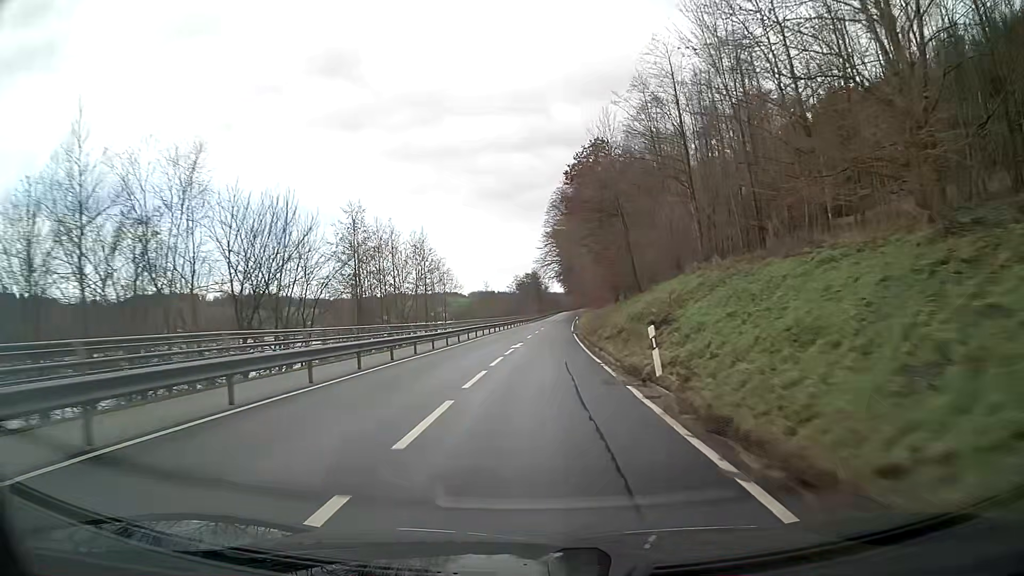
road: secondary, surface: asphalt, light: Day
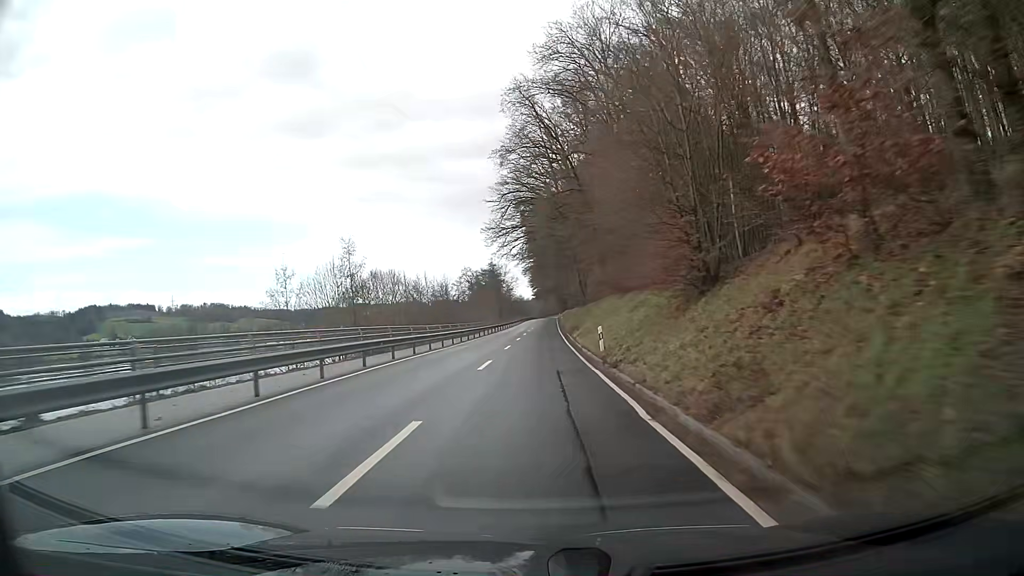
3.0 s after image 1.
(+1.7, +62.7) m; +3°
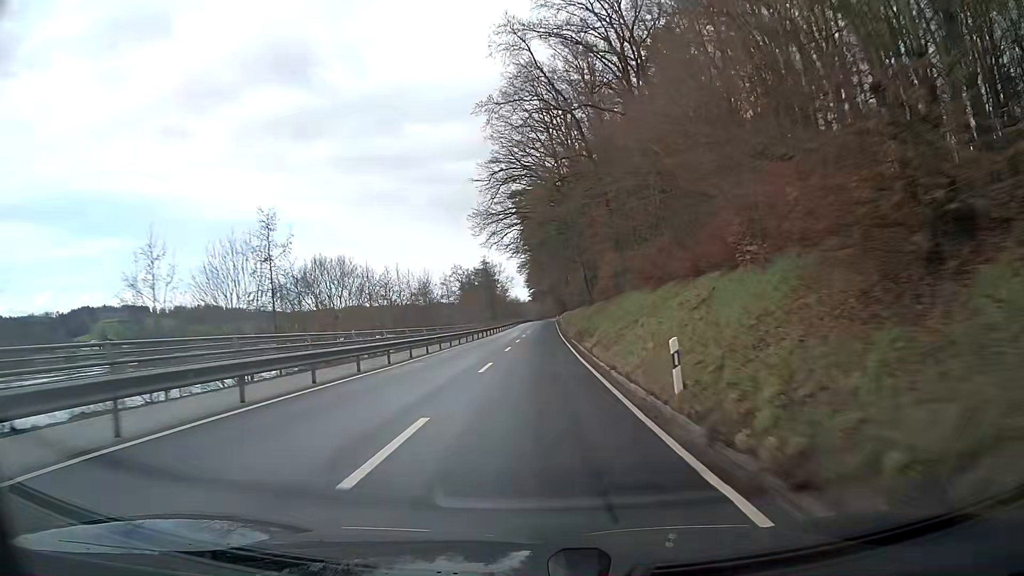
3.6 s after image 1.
(0.0, +12.8) m; 0°
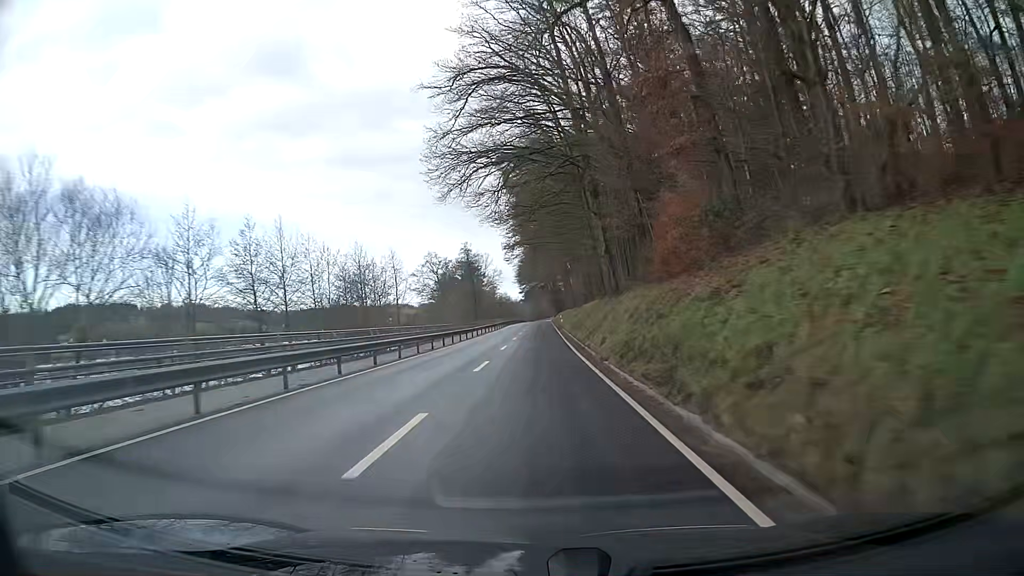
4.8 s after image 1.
(+0.1, +25.8) m; 0°
